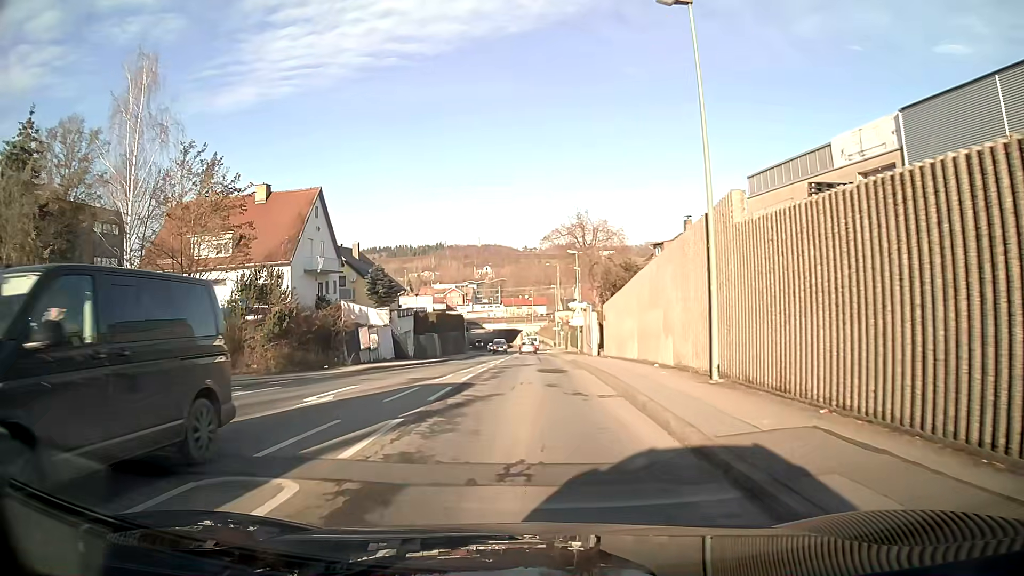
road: tertiary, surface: asphalt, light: Day
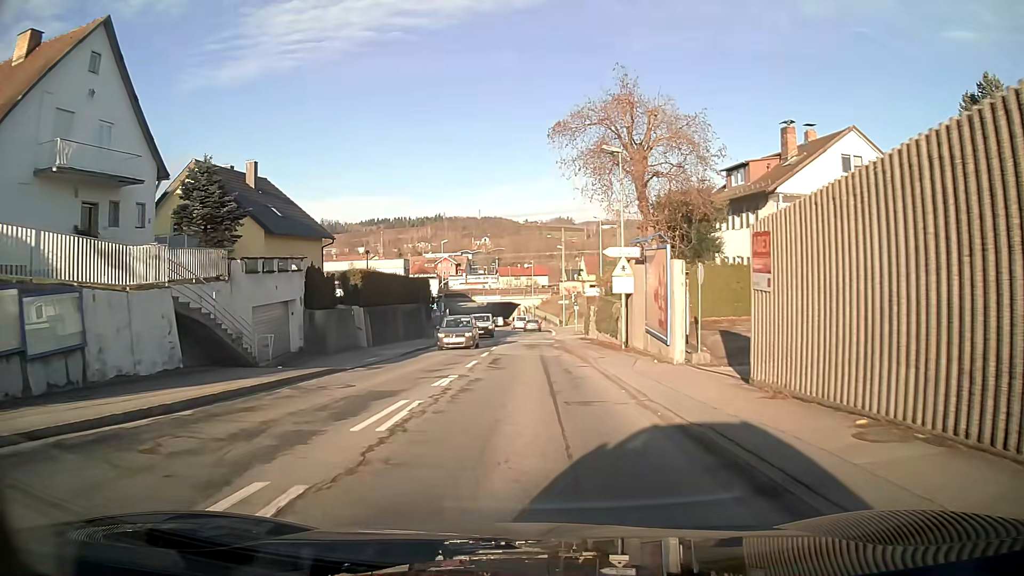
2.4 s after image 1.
(+0.1, +25.9) m; 0°
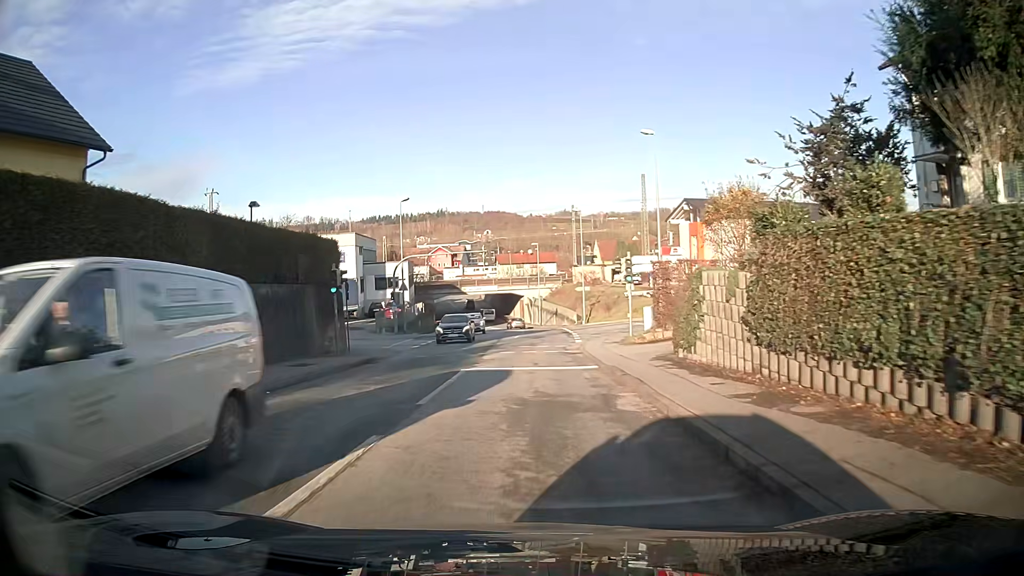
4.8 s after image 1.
(-0.1, +26.4) m; -1°
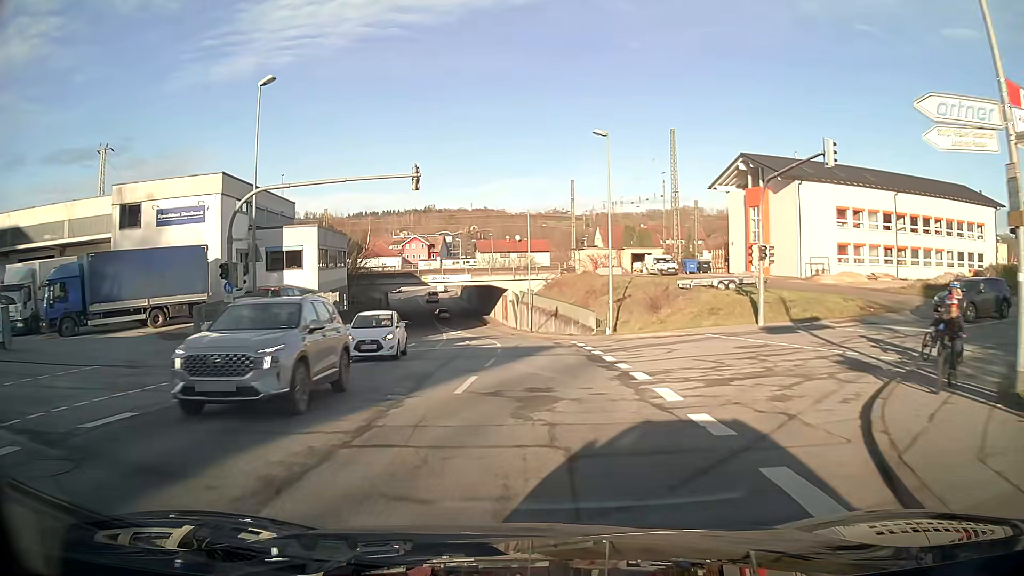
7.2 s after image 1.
(+0.1, +27.0) m; +1°
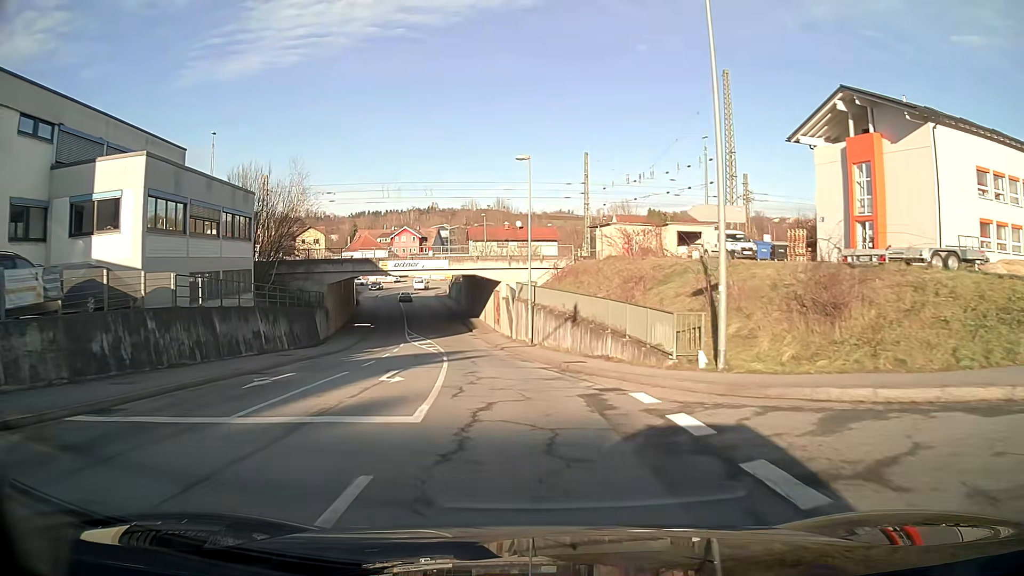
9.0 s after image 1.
(0.0, +20.5) m; -1°
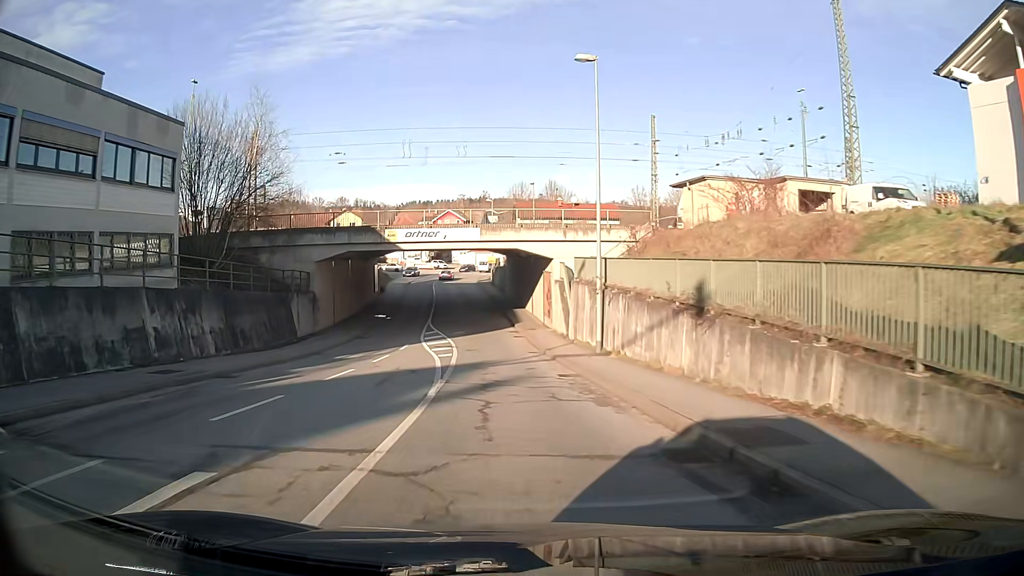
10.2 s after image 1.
(-0.5, +13.8) m; -4°
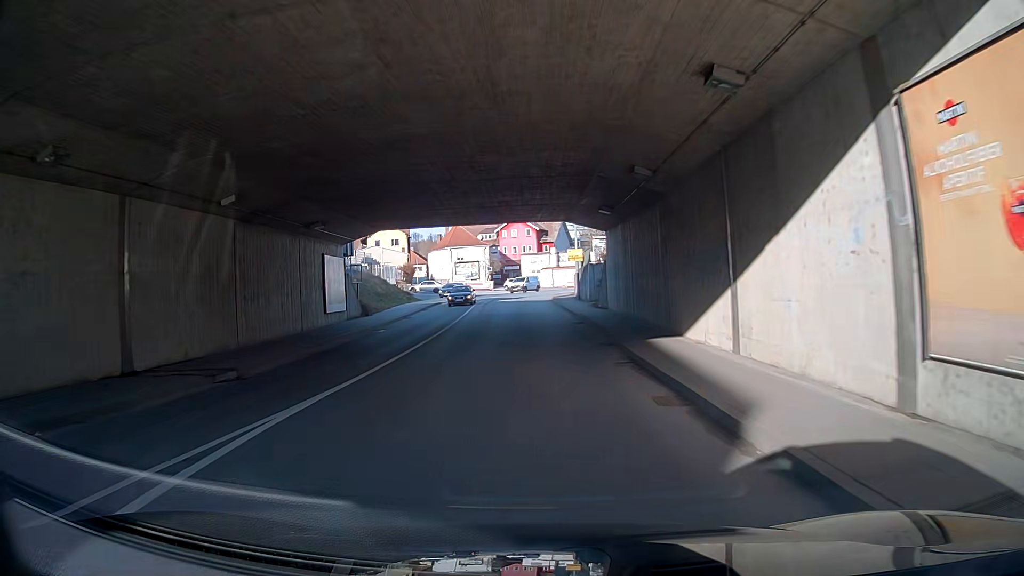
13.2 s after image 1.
(-2.1, +35.6) m; -7°
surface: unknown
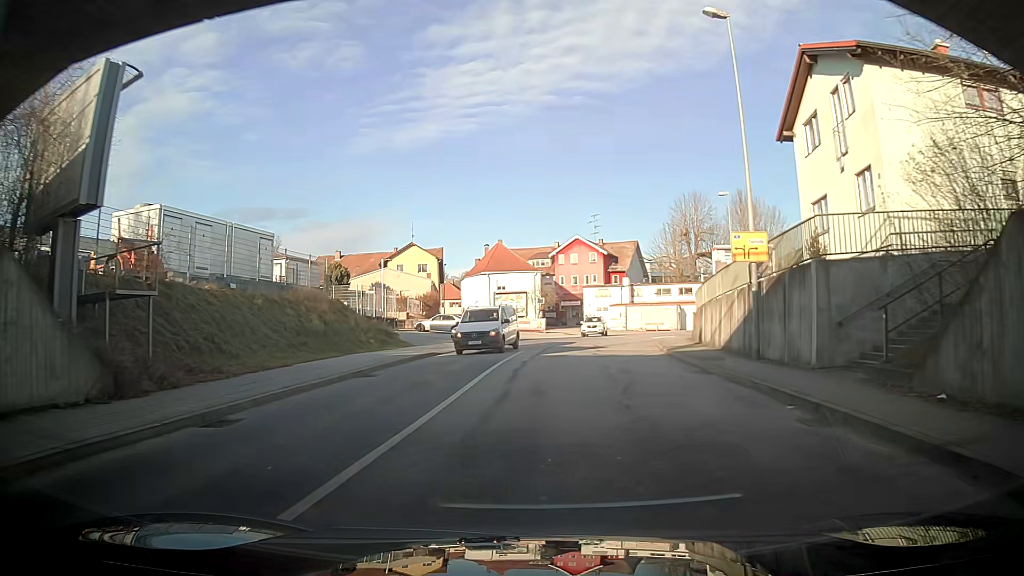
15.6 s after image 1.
(-2.2, +27.7) m; -8°
